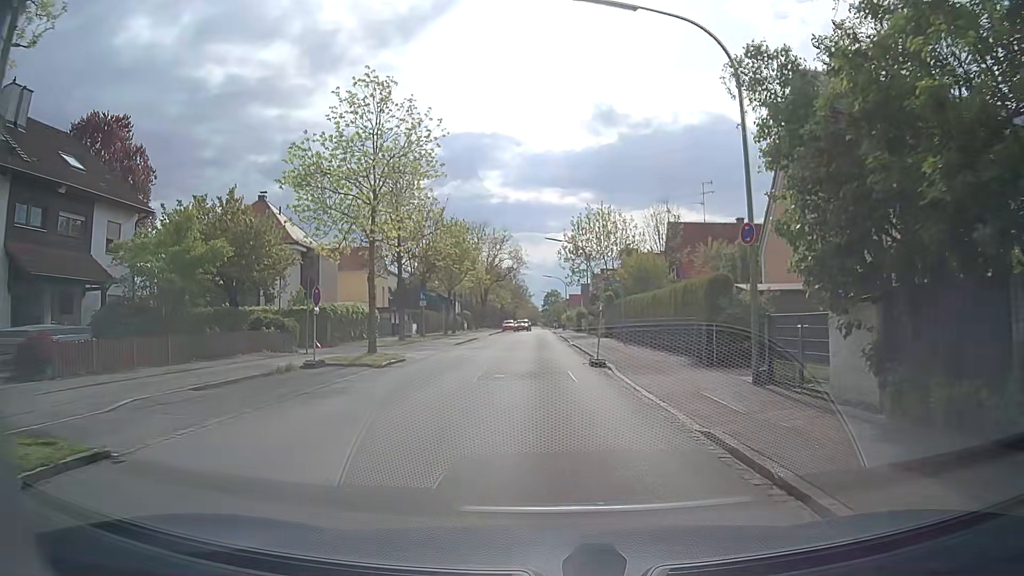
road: tertiary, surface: asphalt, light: Day
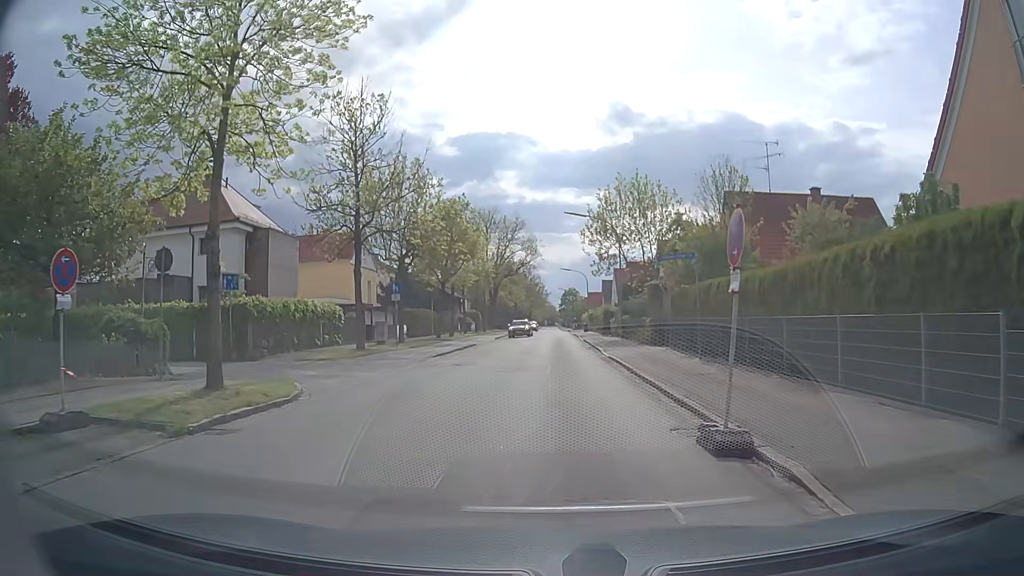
(0.0, +12.5) m; -2°
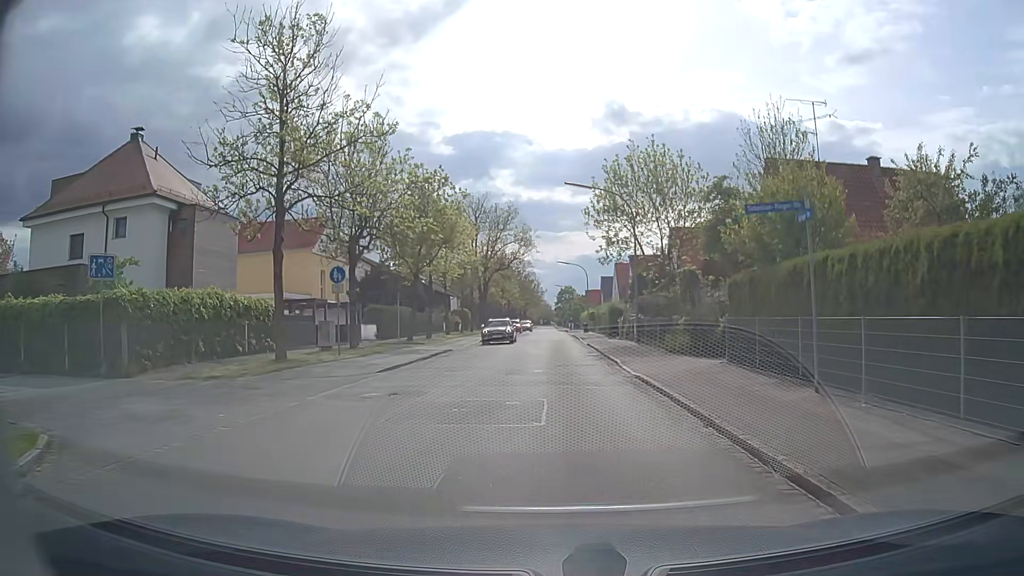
(+0.1, +8.5) m; +1°
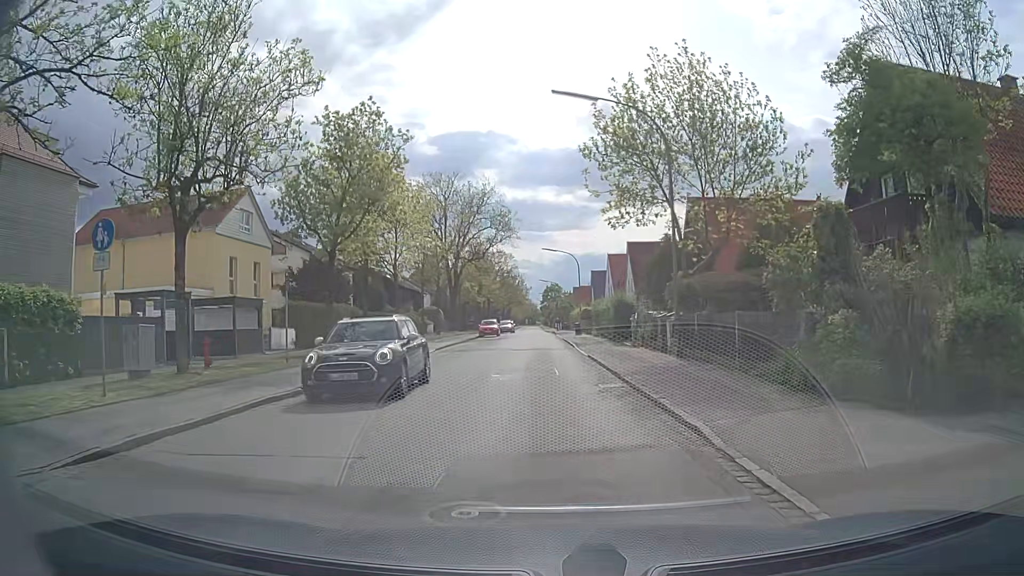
(+0.2, +12.9) m; +2°
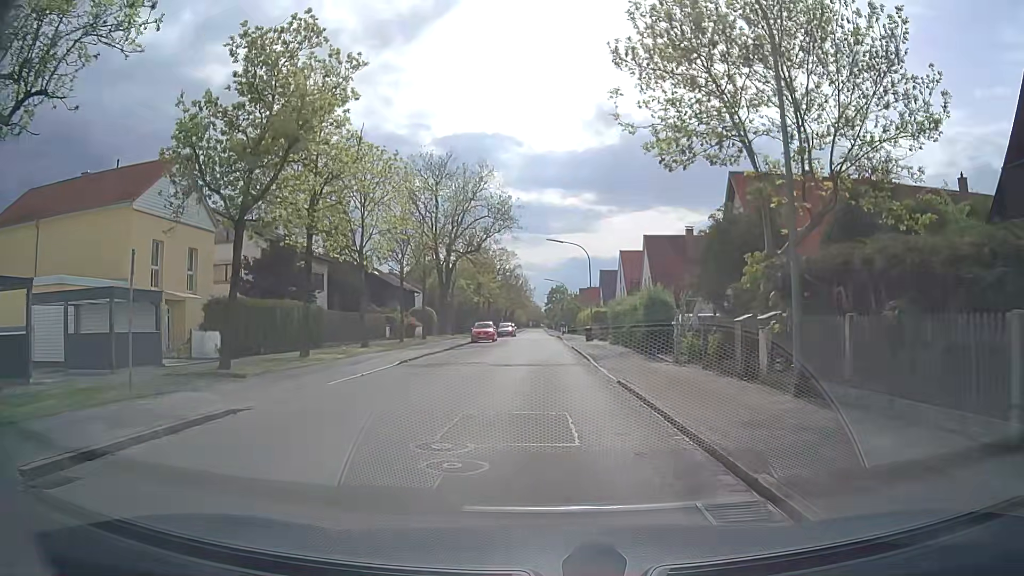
(-0.1, +8.7) m; -1°
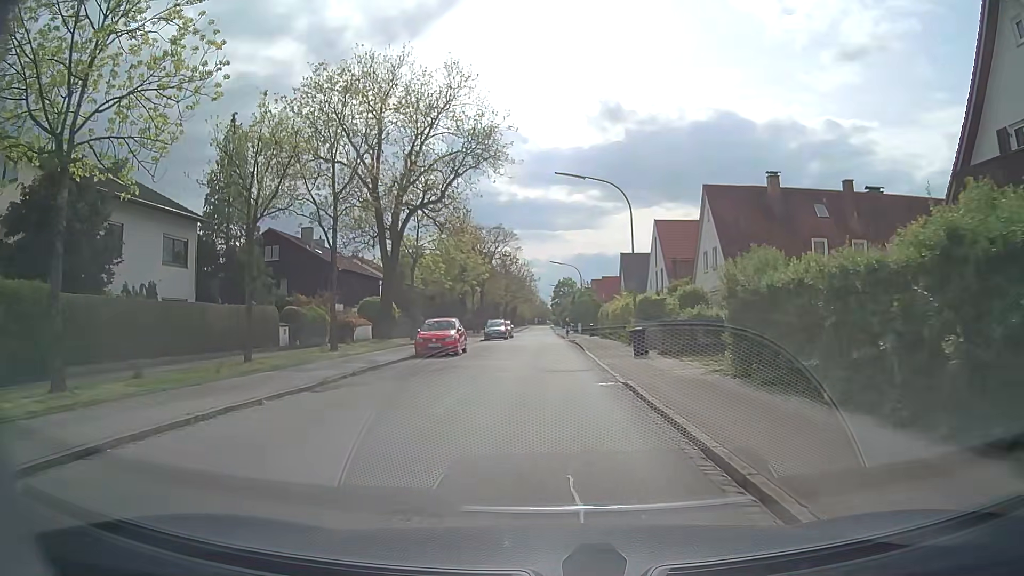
(-0.1, +22.3) m; -1°
